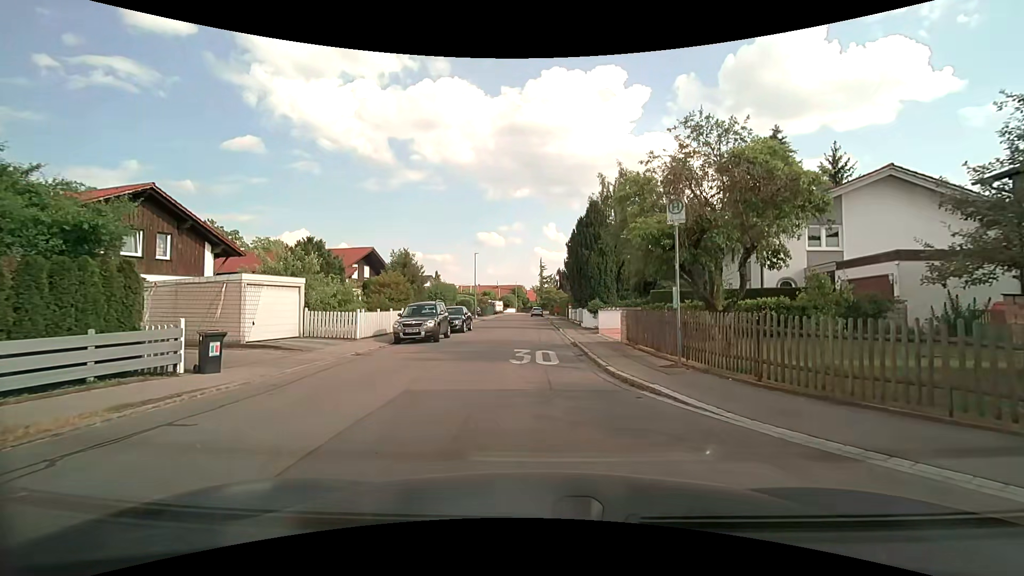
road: residential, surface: asphalt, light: Day
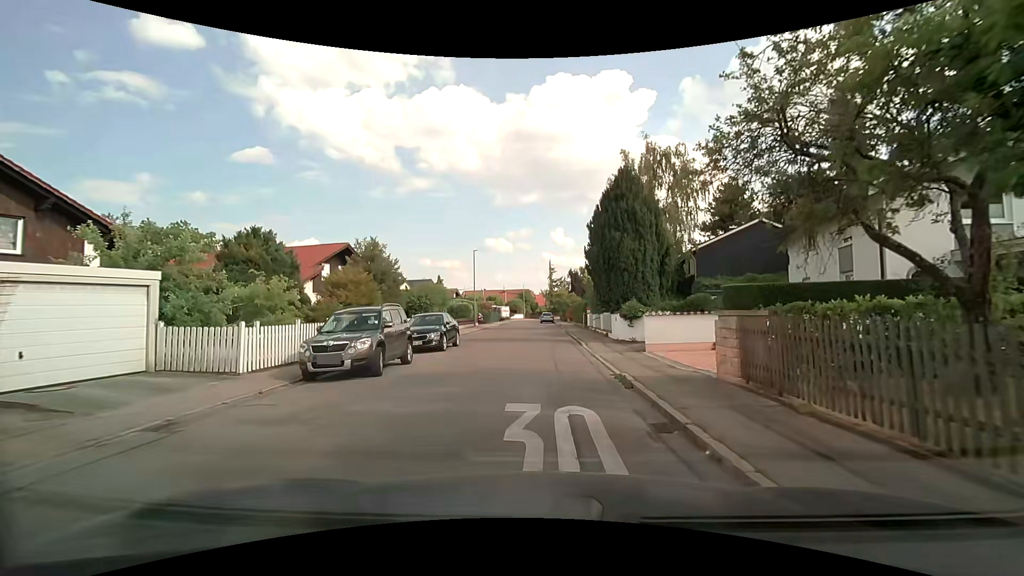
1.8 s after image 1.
(-0.2, +8.6) m; -2°
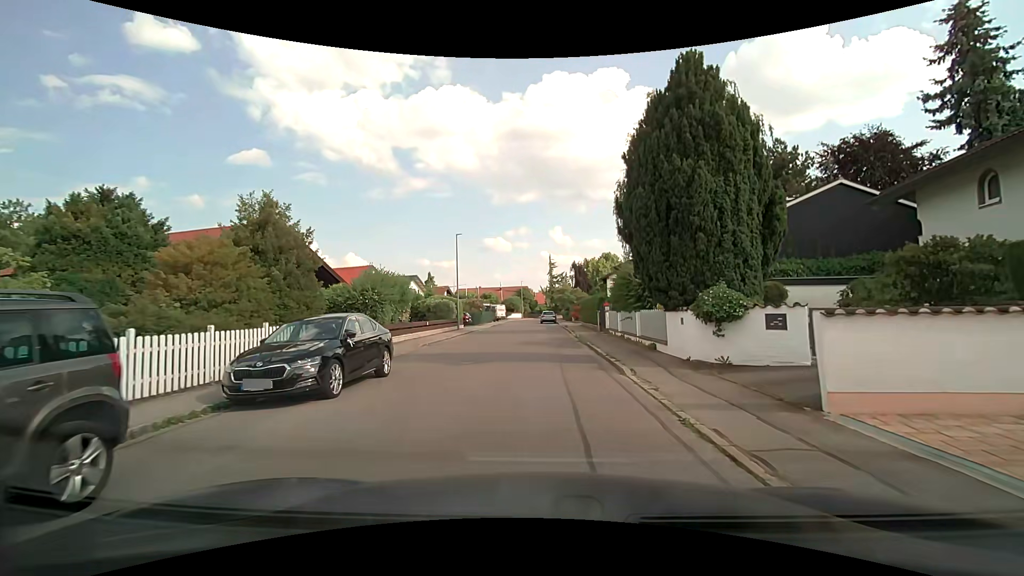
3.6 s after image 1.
(0.0, +10.2) m; -1°
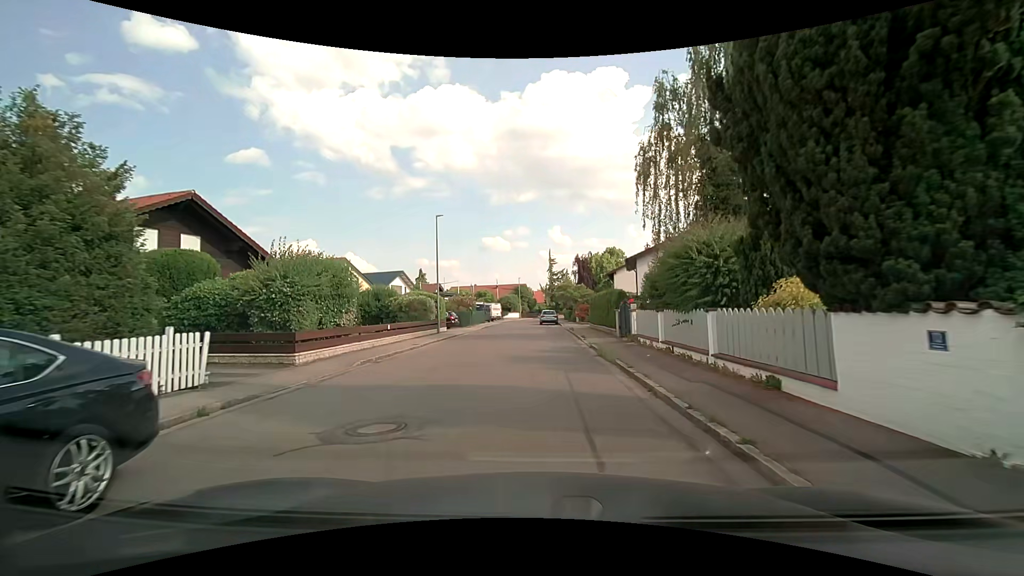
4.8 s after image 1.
(+0.1, +7.6) m; +1°
(0, +10) (0, +20) (0, +30) (-1, +40) (-2, +50) (-2, +60) (-2, +70) (-1, +80) (+2, +89) (+6, +99) m
